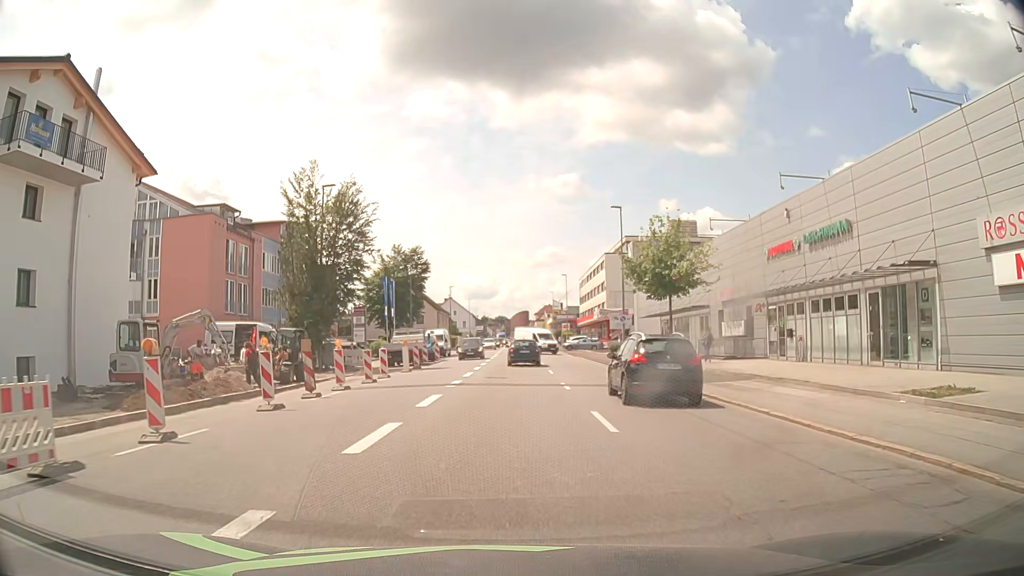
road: tertiary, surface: asphalt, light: Day
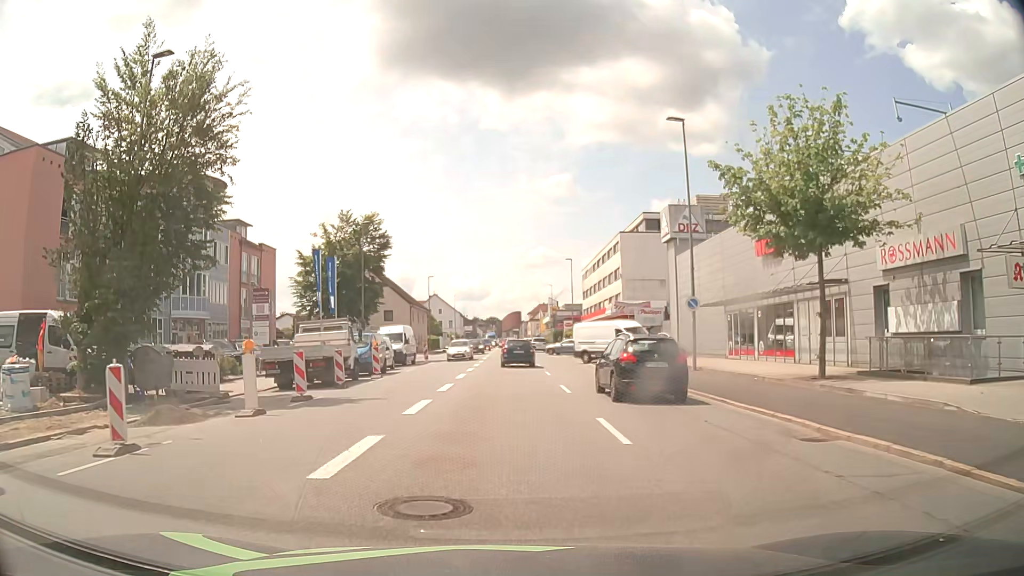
(+0.1, +19.4) m; +1°
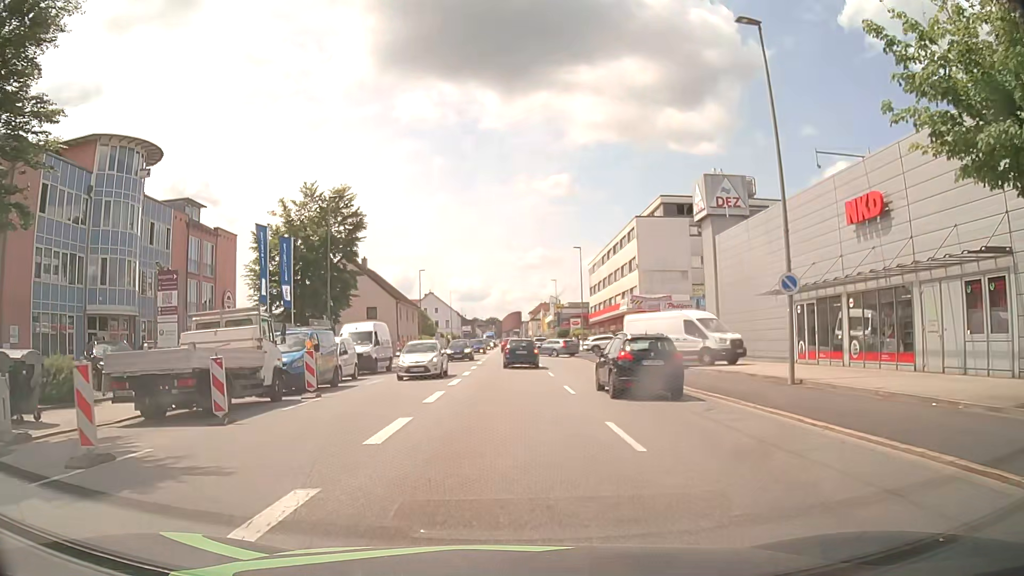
(0.0, +9.6) m; 0°
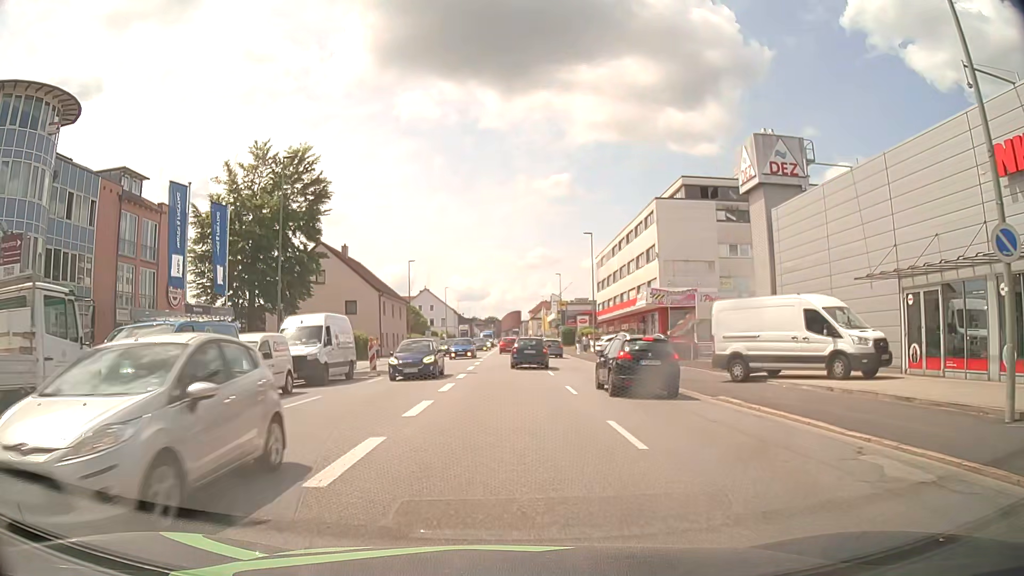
(0.0, +8.8) m; 0°
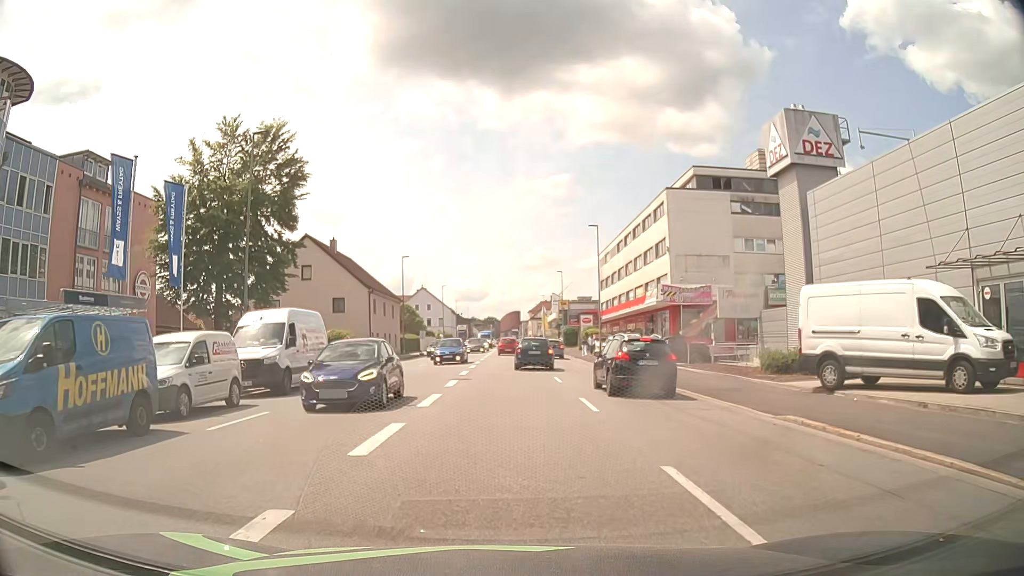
(0.0, +4.1) m; +1°
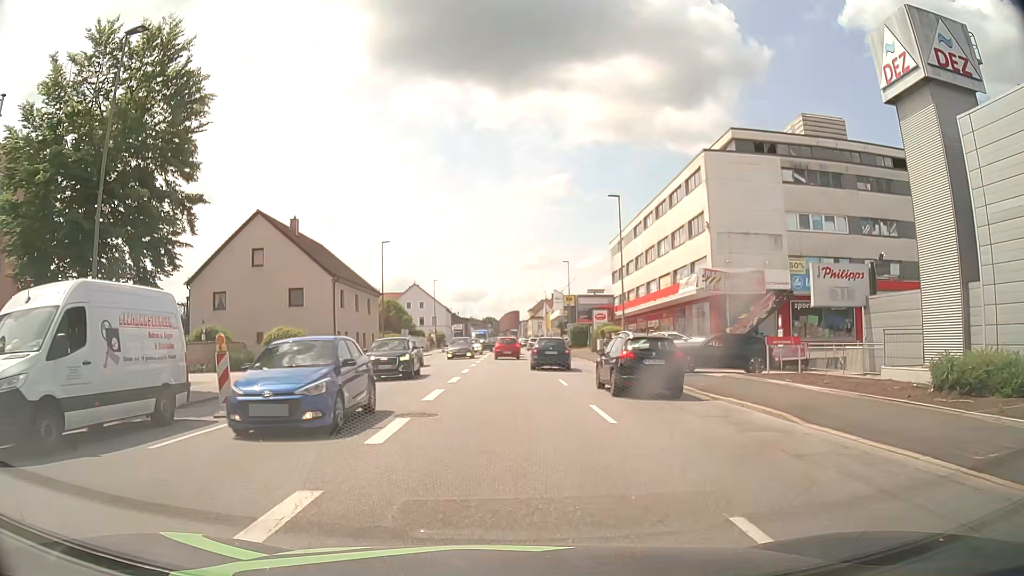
(-0.1, +11.0) m; 0°
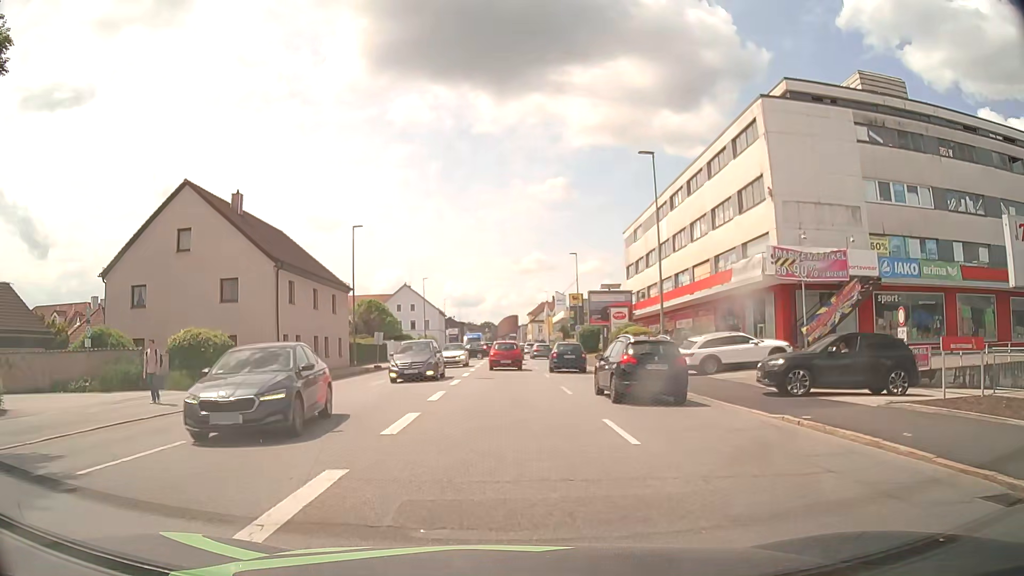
(+0.1, +11.0) m; 0°
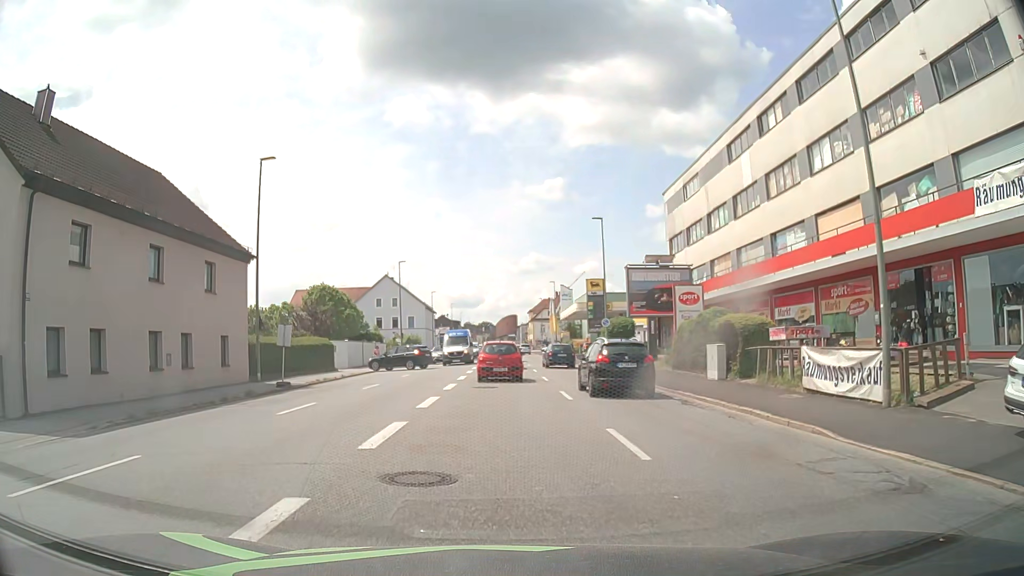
(0.0, +19.4) m; 0°
